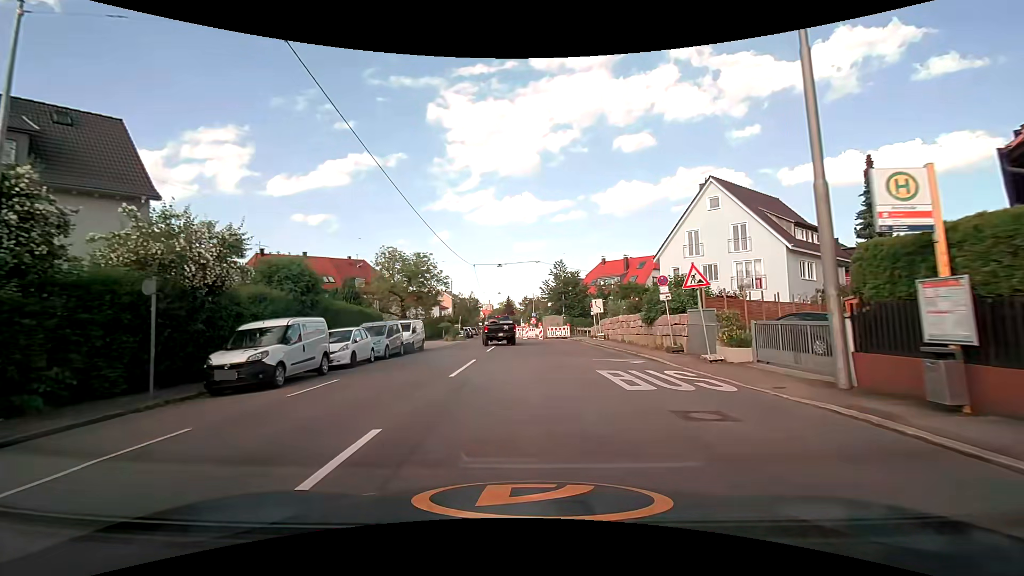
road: tertiary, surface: asphalt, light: Day
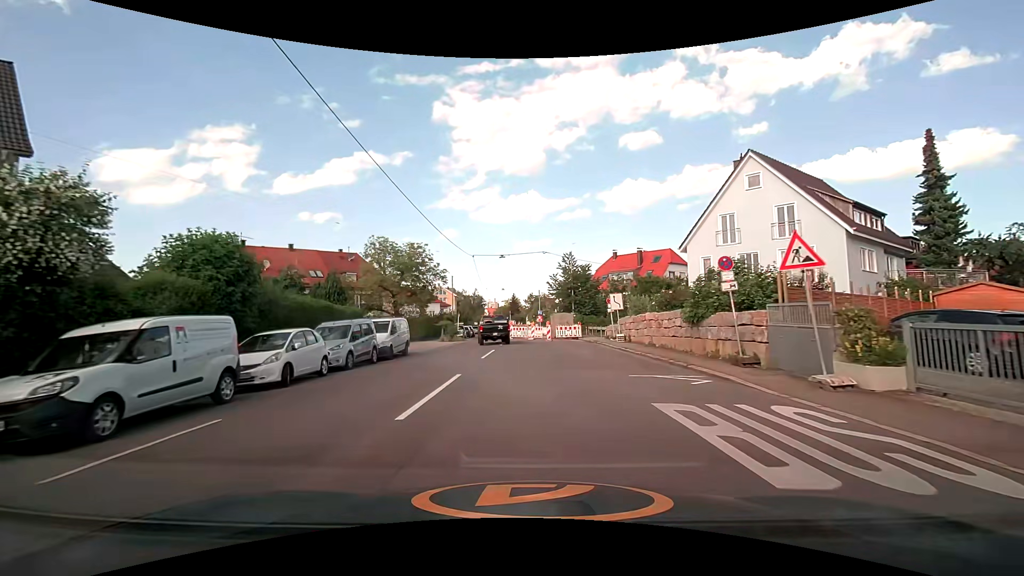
(0.0, +5.4) m; 0°
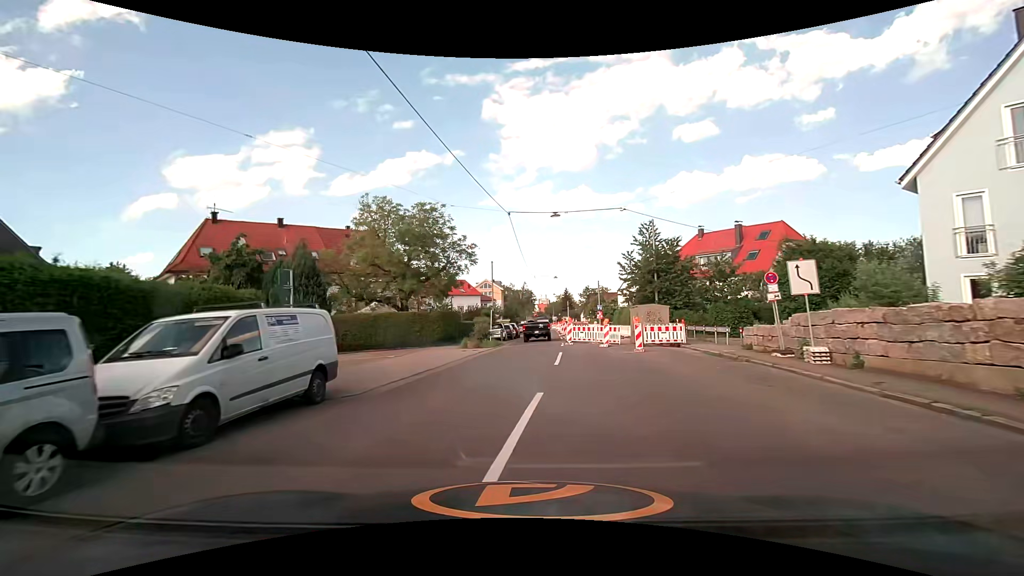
(-0.9, +15.7) m; -6°
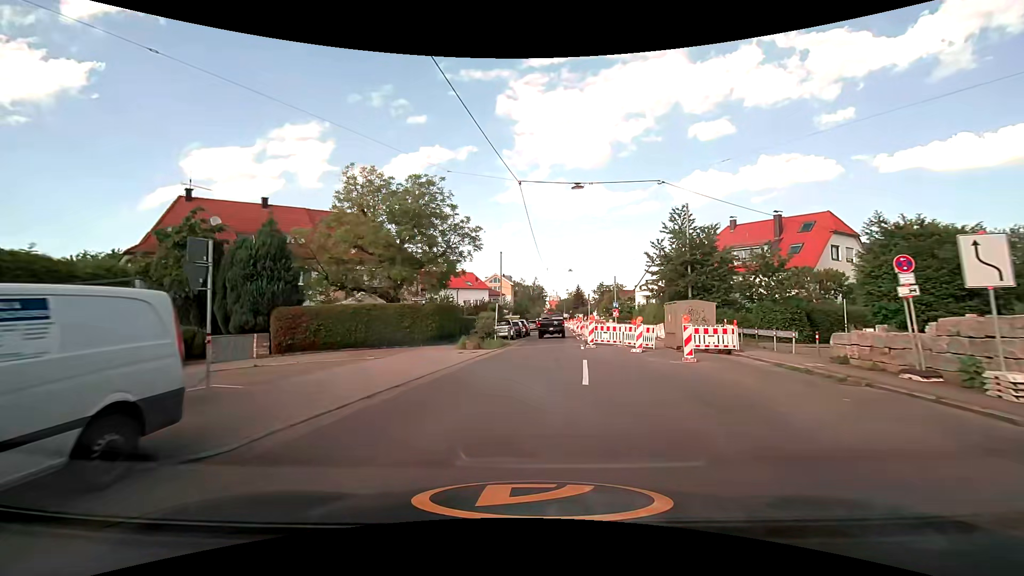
(-0.1, +5.3) m; -2°
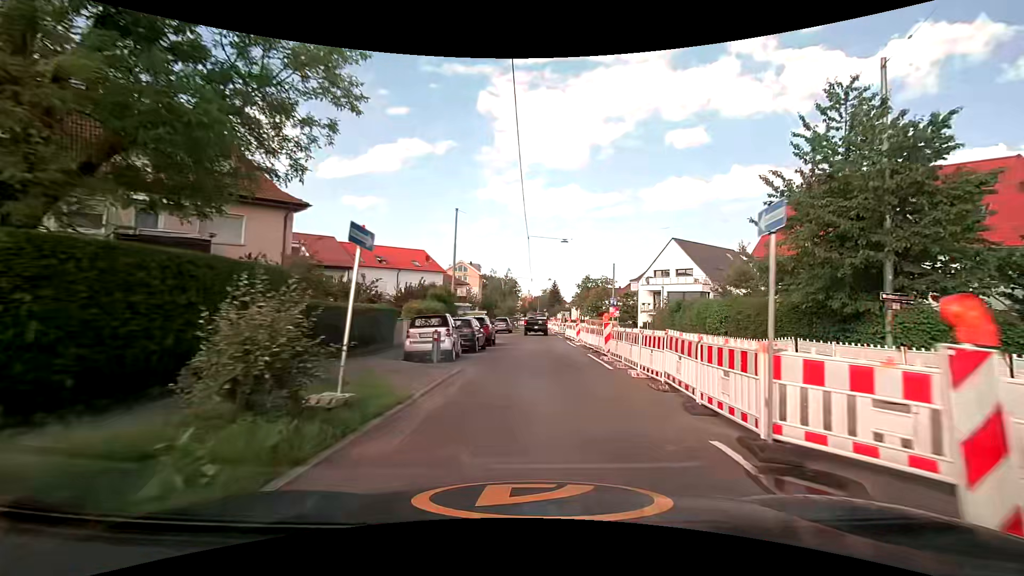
(+0.3, +20.8) m; +3°
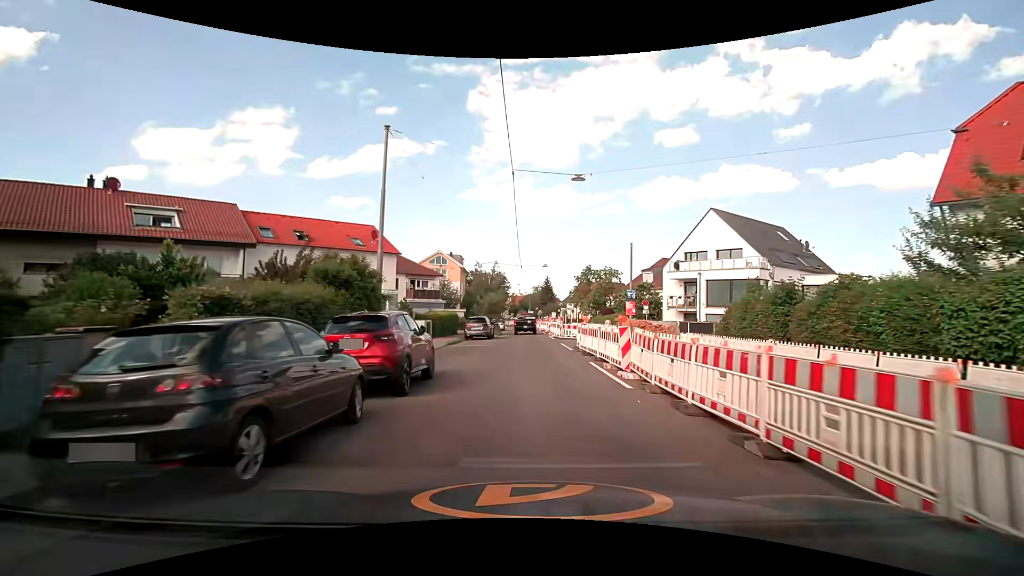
(+0.3, +15.9) m; +1°
(0, +10) (0, +20) (0, +30) (0, +40) (0, +50) (0, +60) (-1, +70) (-1, +80) (-1, +90) (-1, +100) m
